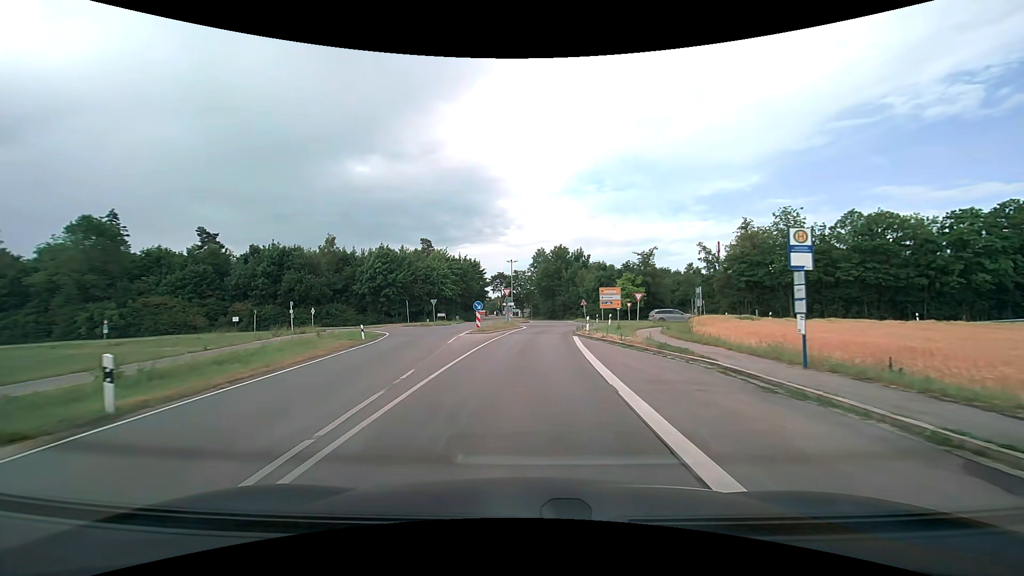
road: tertiary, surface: asphalt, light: Day
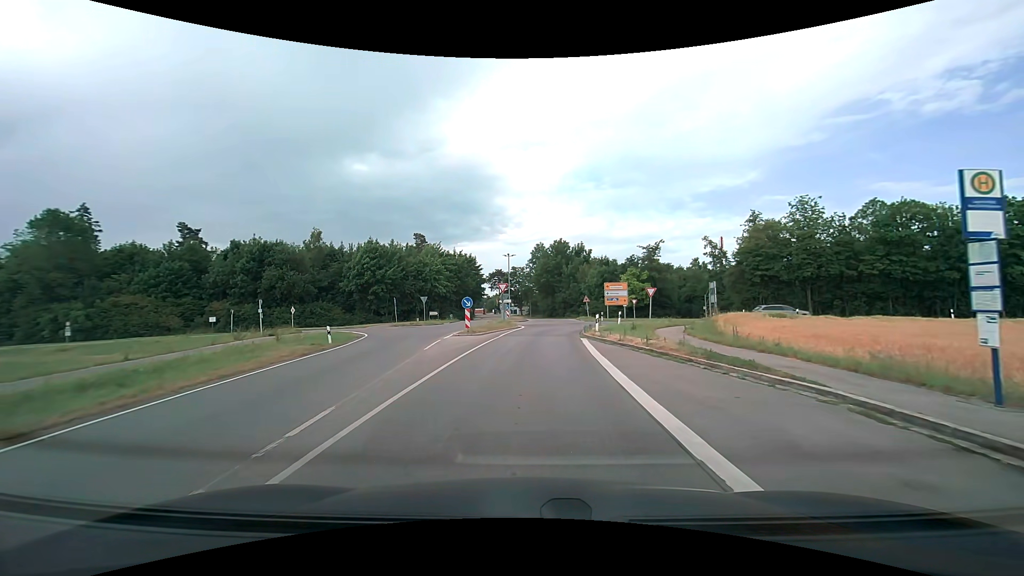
(0.0, +4.7) m; 0°
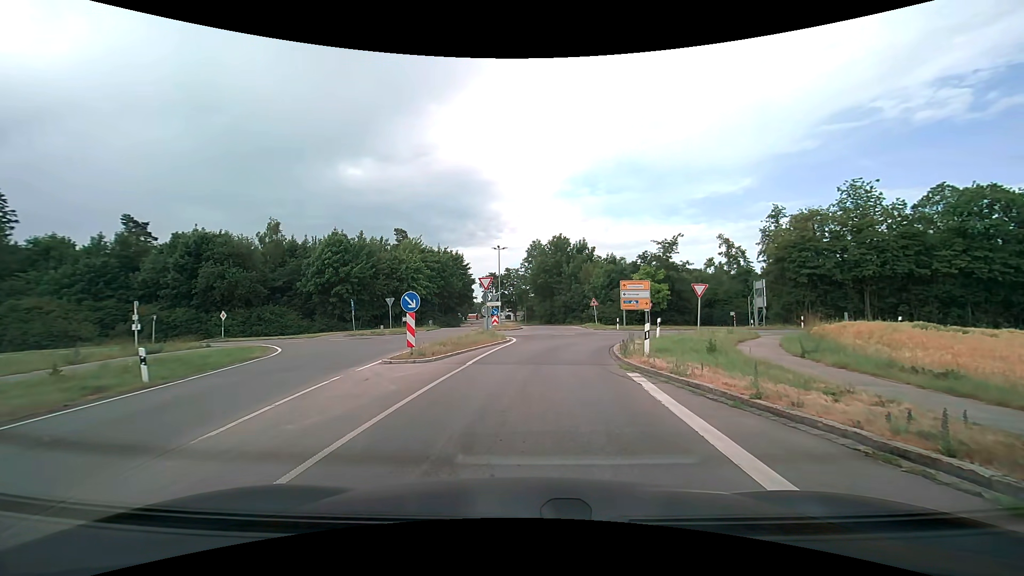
(0.0, +11.4) m; 0°
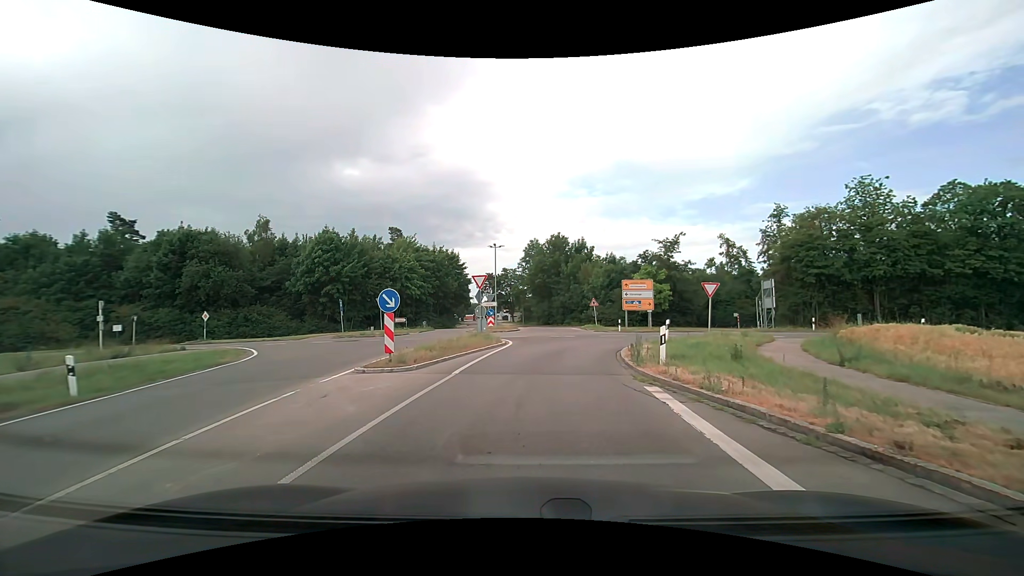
(0.0, +2.0) m; 0°
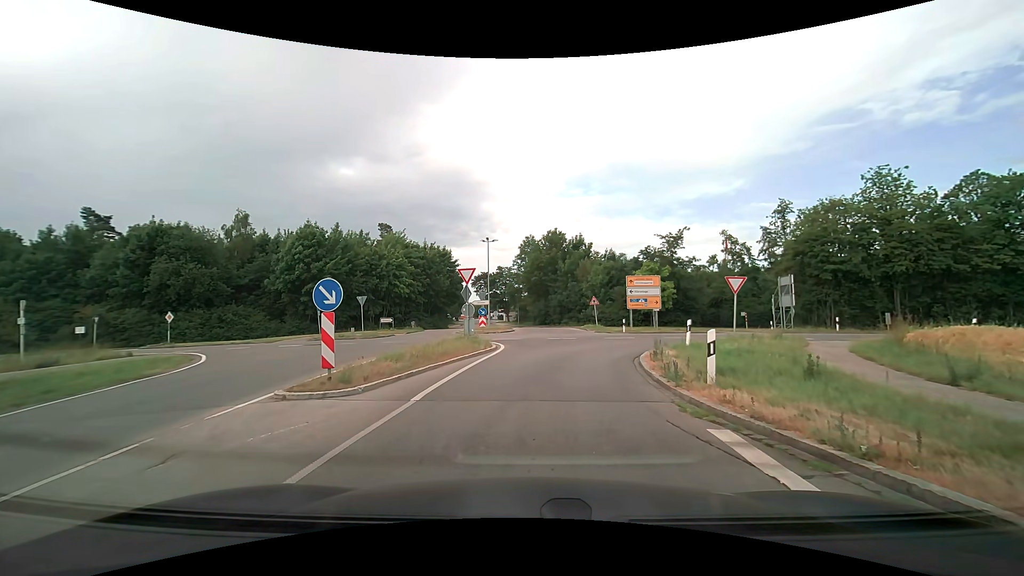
(+0.1, +3.5) m; +2°
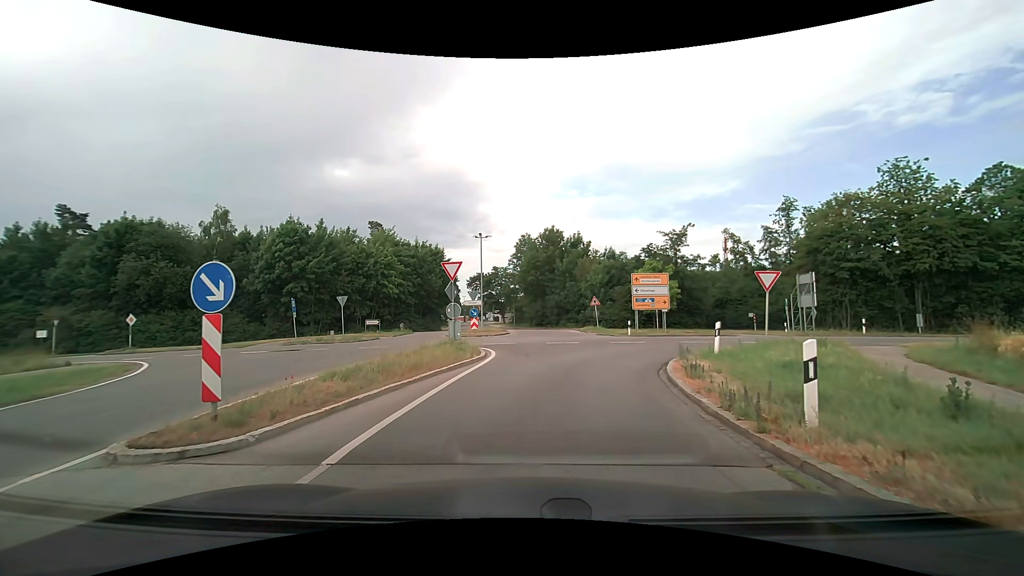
(0.0, +3.2) m; +1°
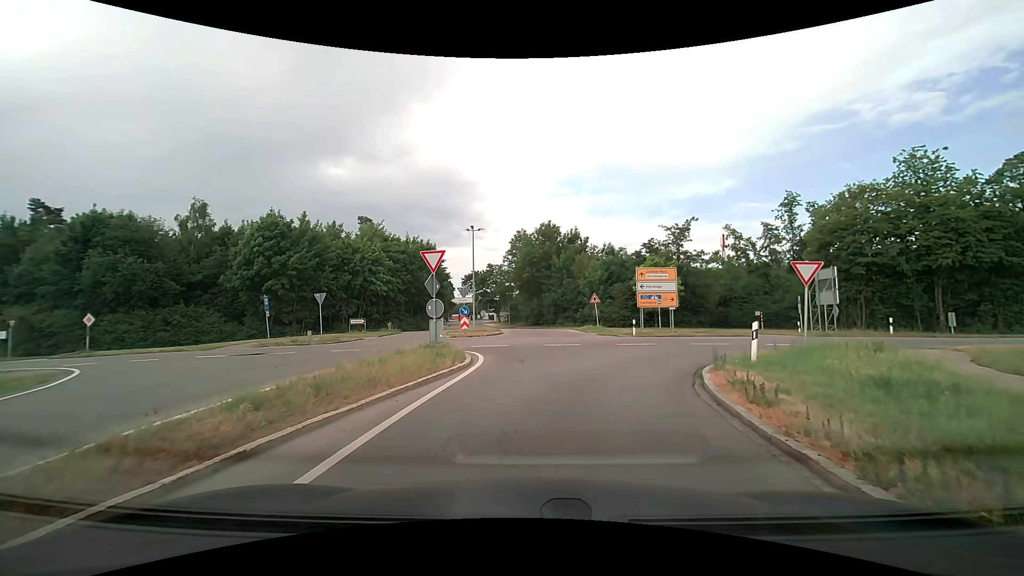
(0.0, +2.8) m; -1°
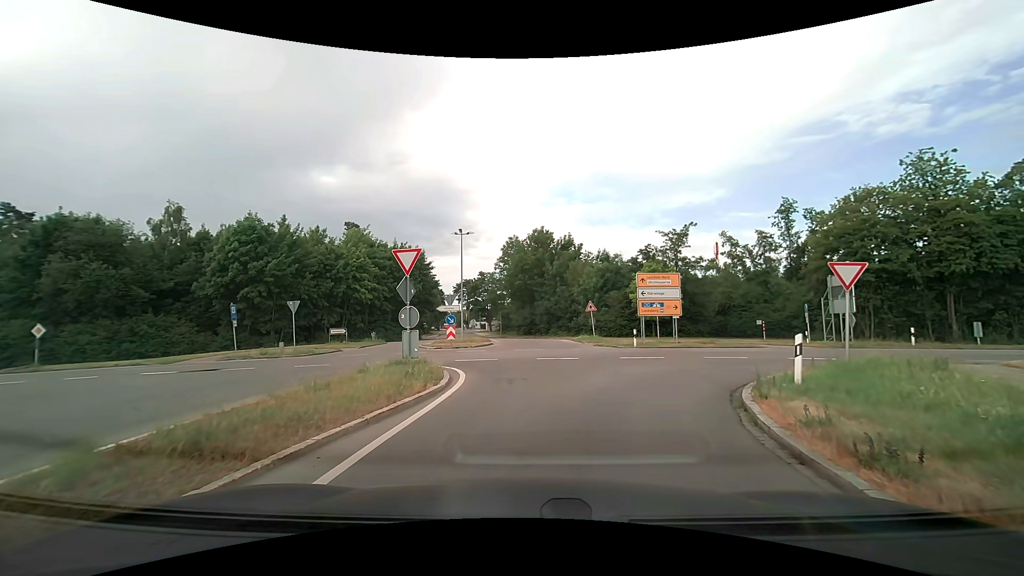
(+0.1, +2.4) m; +1°
(+1, +10) (+7, +18) (+16, +22) (+26, +22) (+36, +22) (+46, +22) (+56, +21) (+66, +21) (+76, +20) (+86, +20) m
